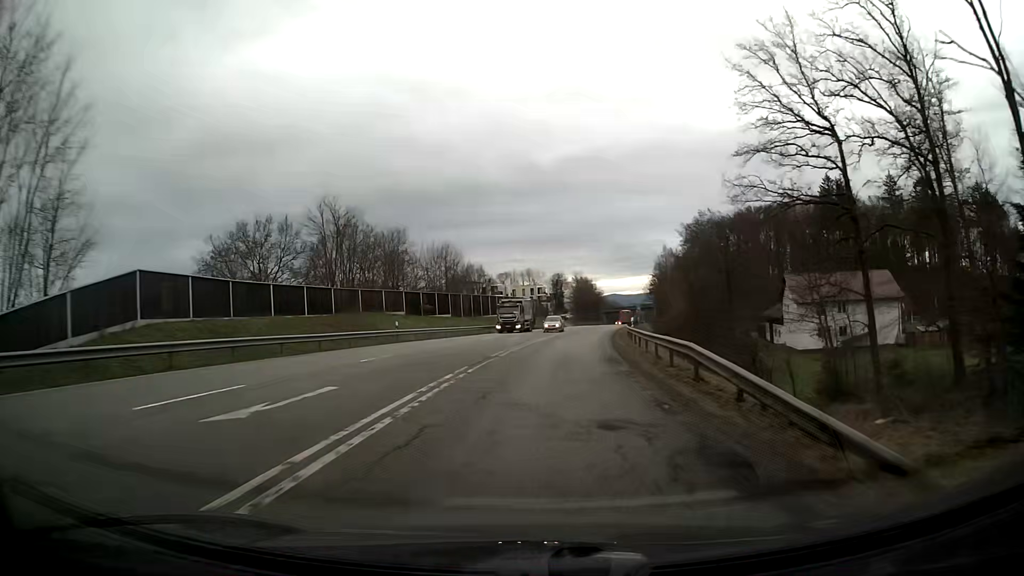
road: secondary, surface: asphalt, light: Day
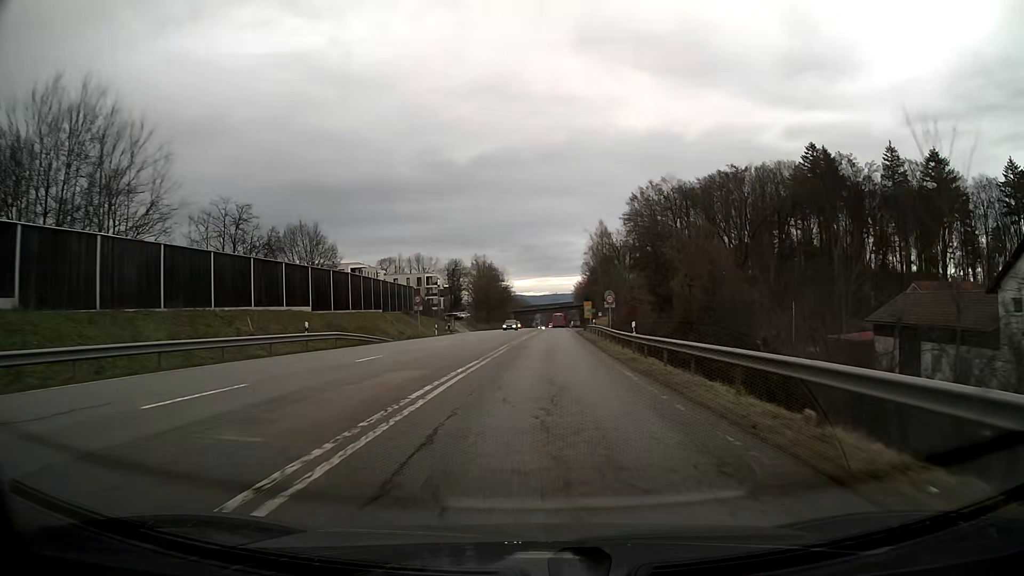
(+4.3, +58.9) m; +8°
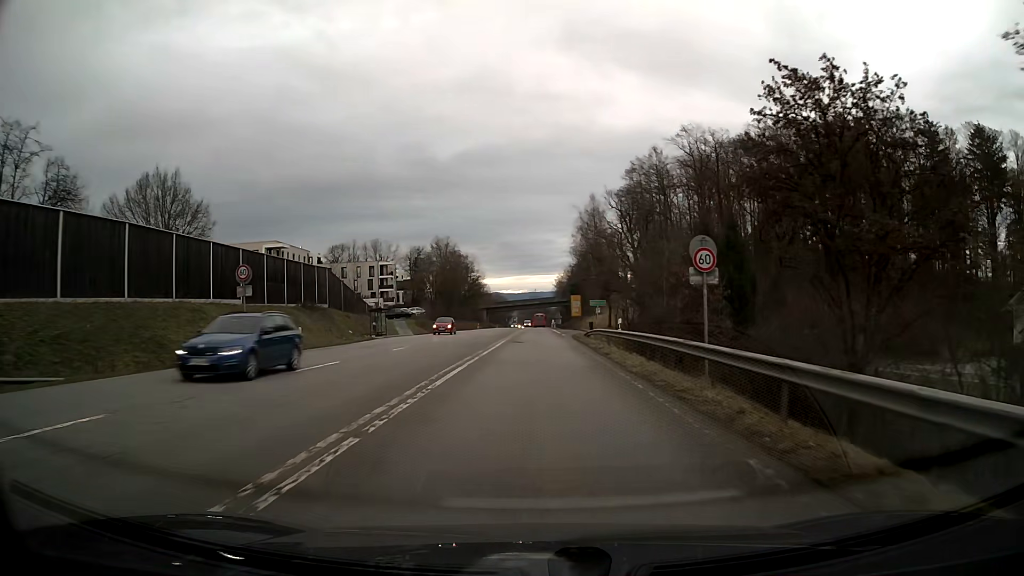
(+0.5, +31.1) m; +2°
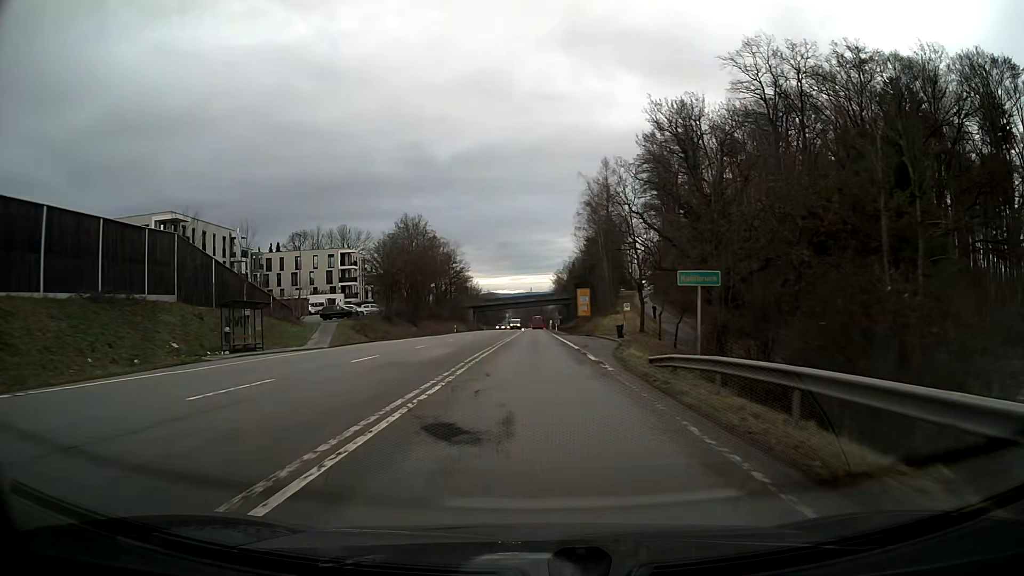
(+0.1, +28.7) m; 0°
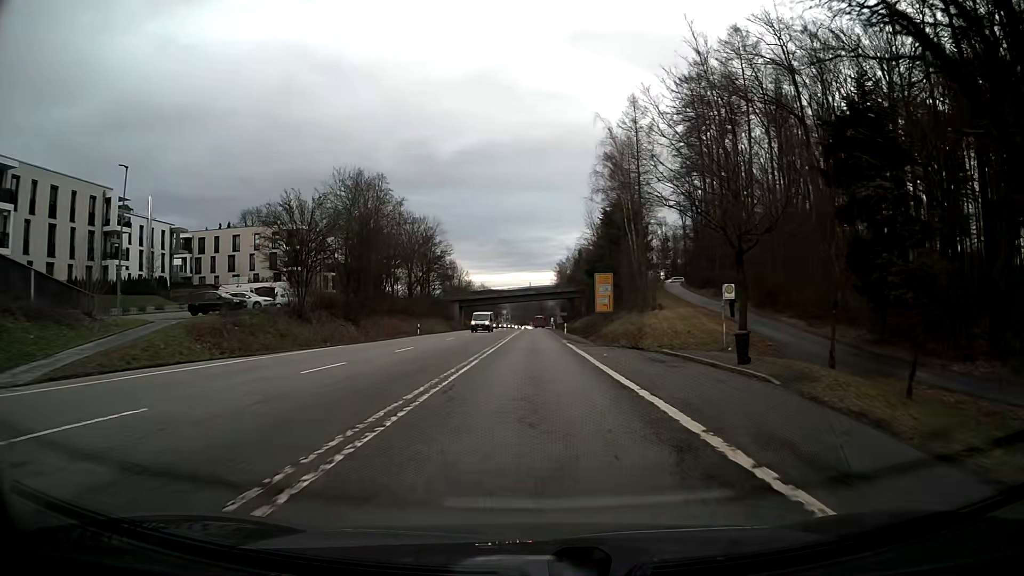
(0.0, +28.1) m; 0°
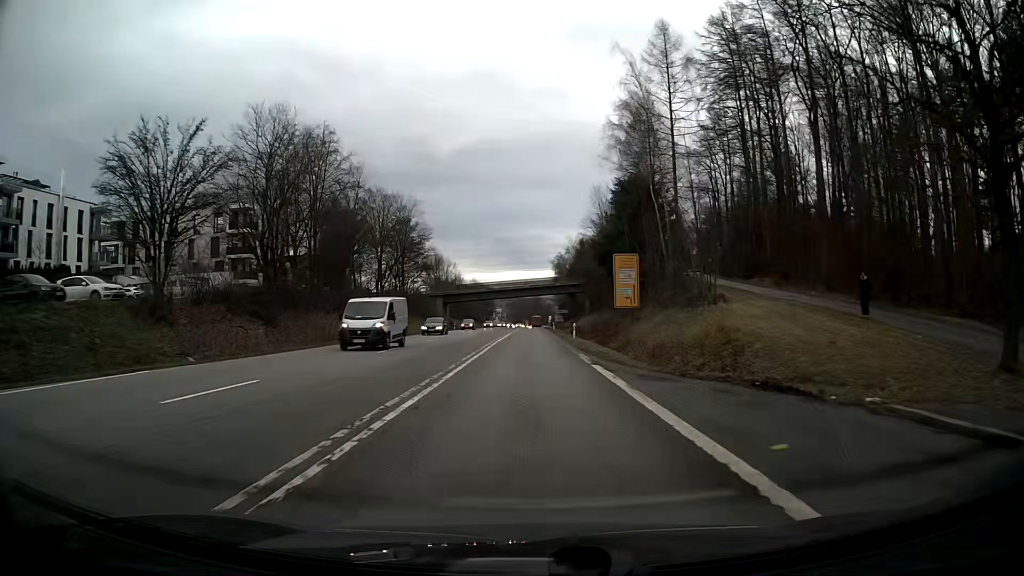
(0.0, +18.5) m; 0°
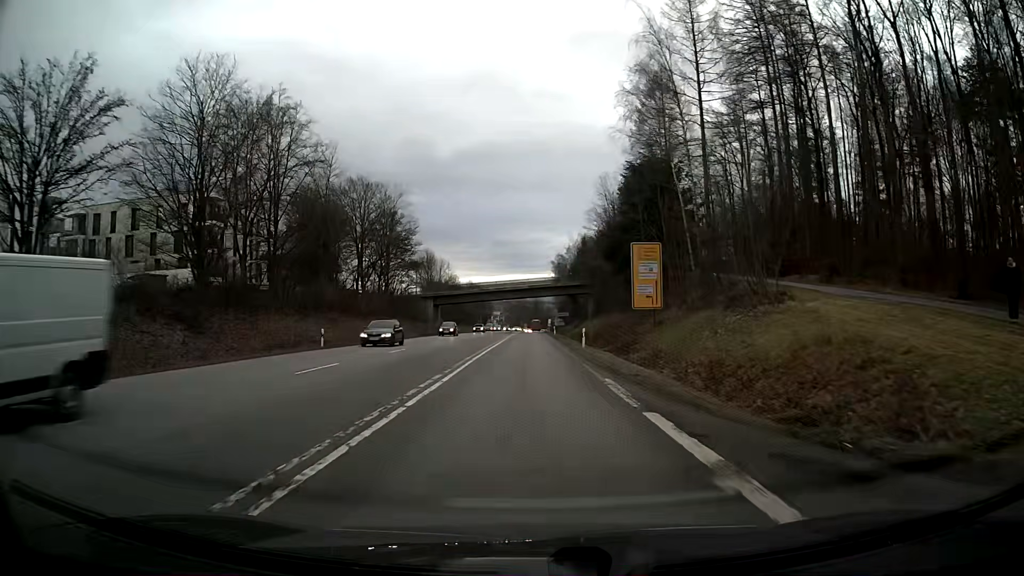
(0.0, +9.2) m; 0°
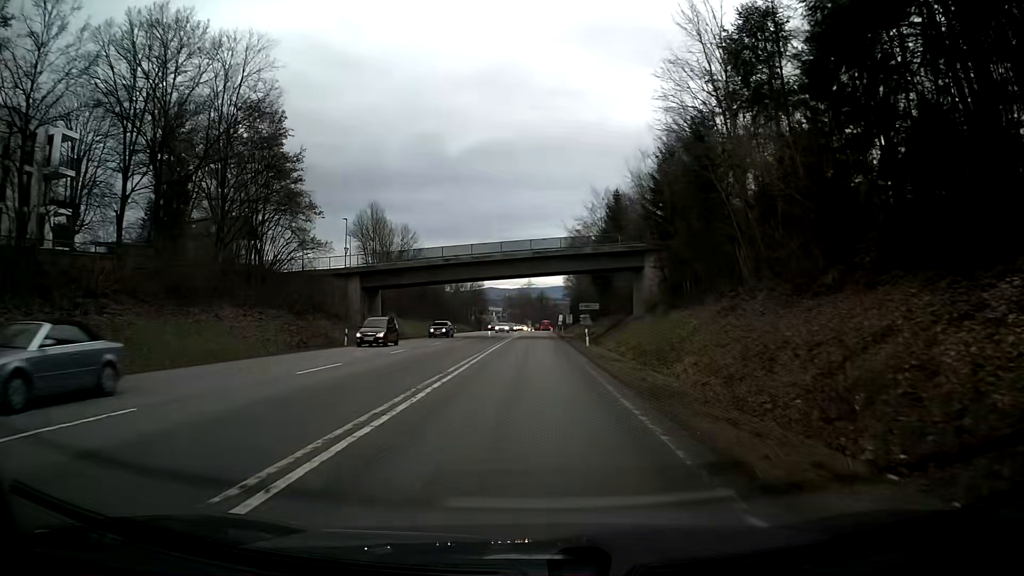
(-0.2, +46.2) m; -1°
